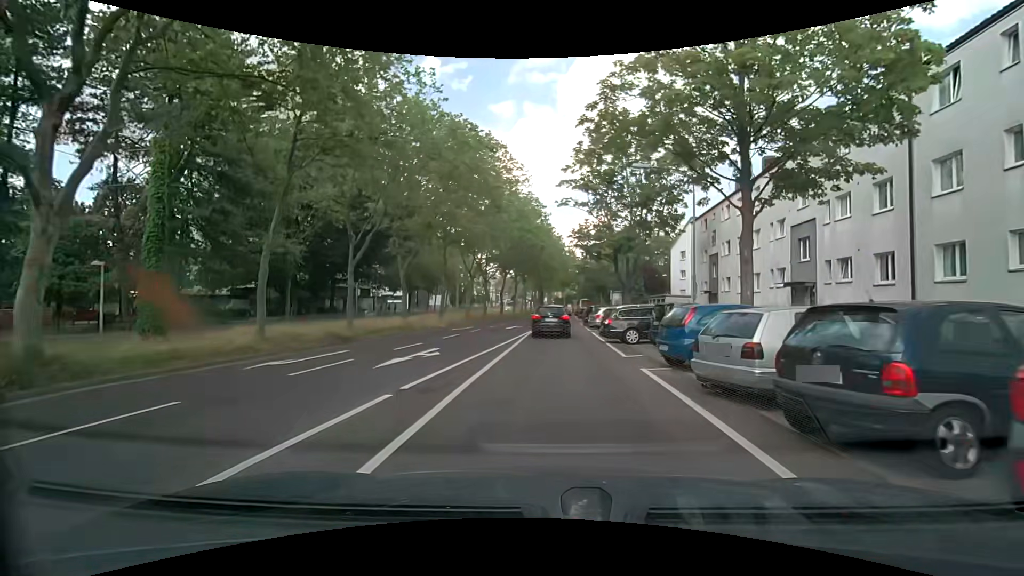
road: tertiary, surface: asphalt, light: Day
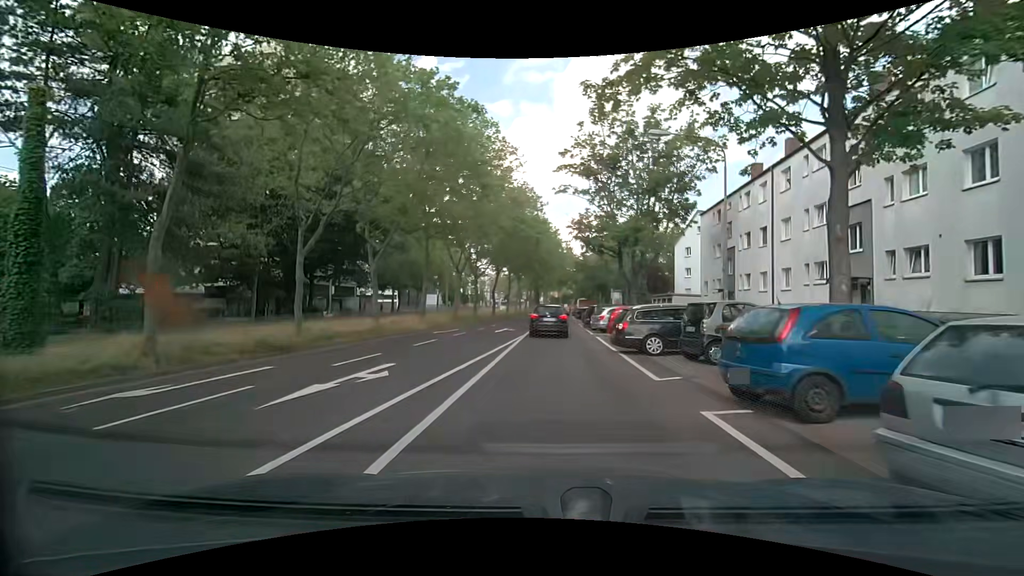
(0.0, +4.5) m; 0°
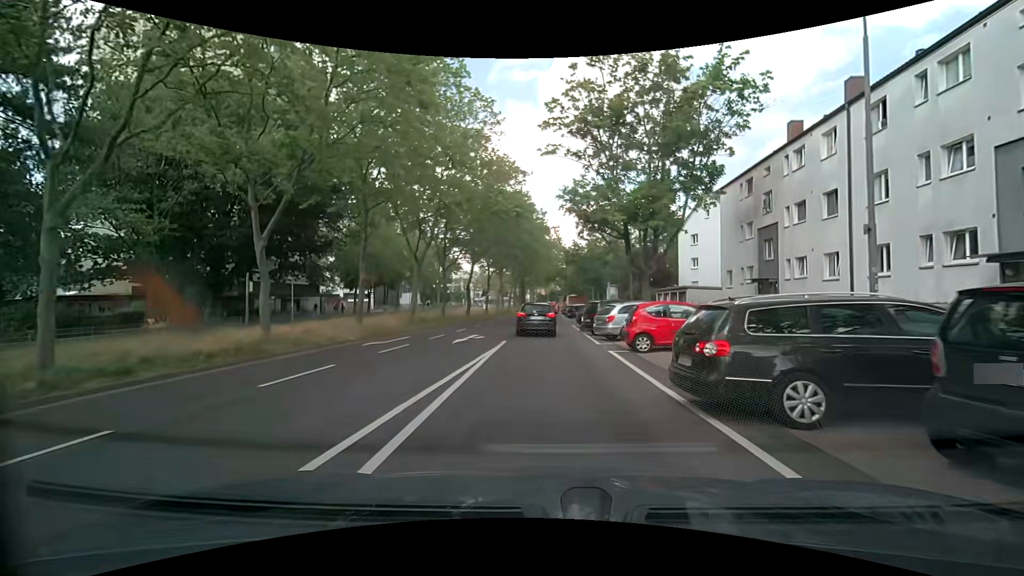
(+0.2, +8.9) m; +2°
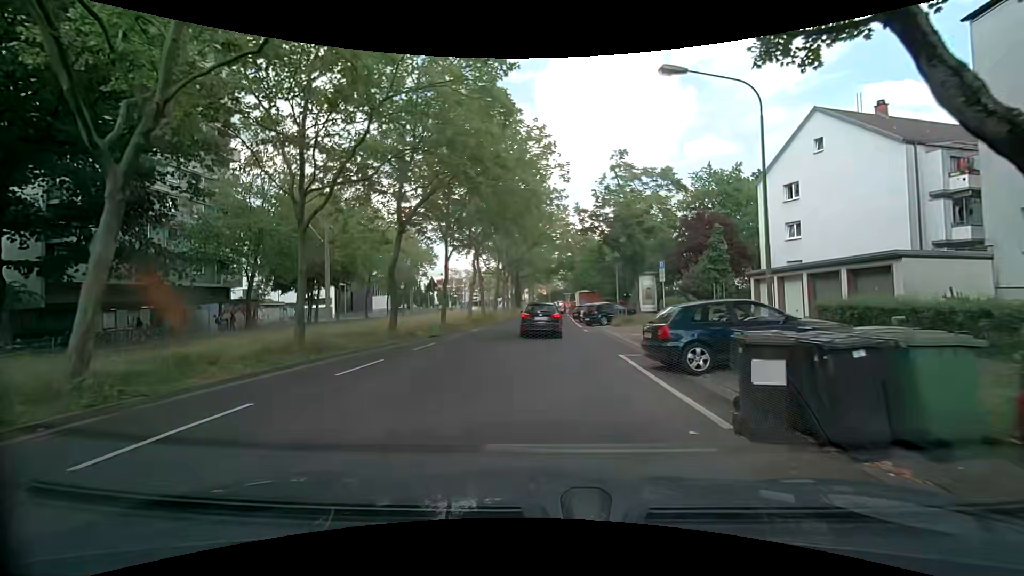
(-0.1, +22.0) m; 0°
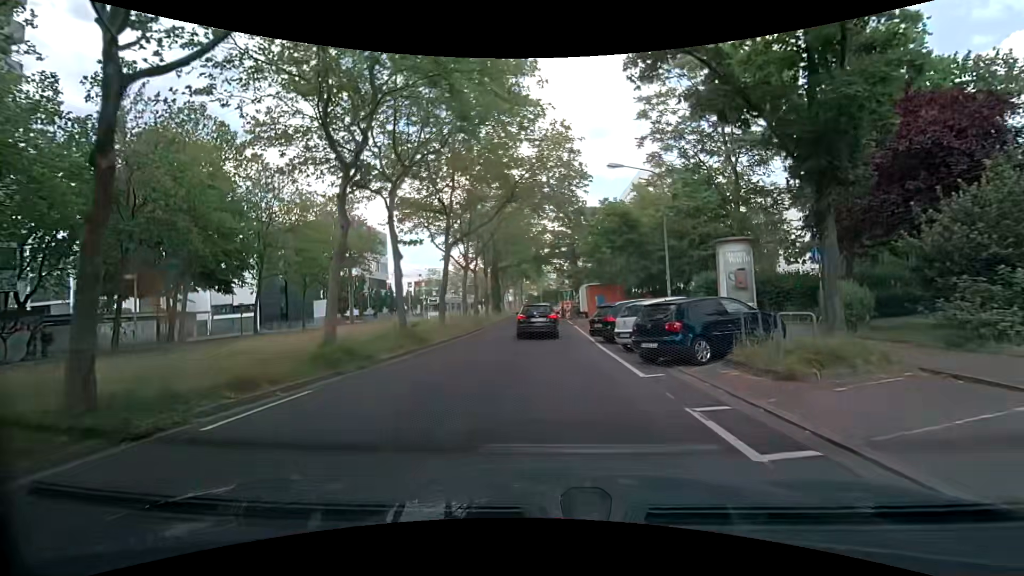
(+0.1, +22.0) m; 0°
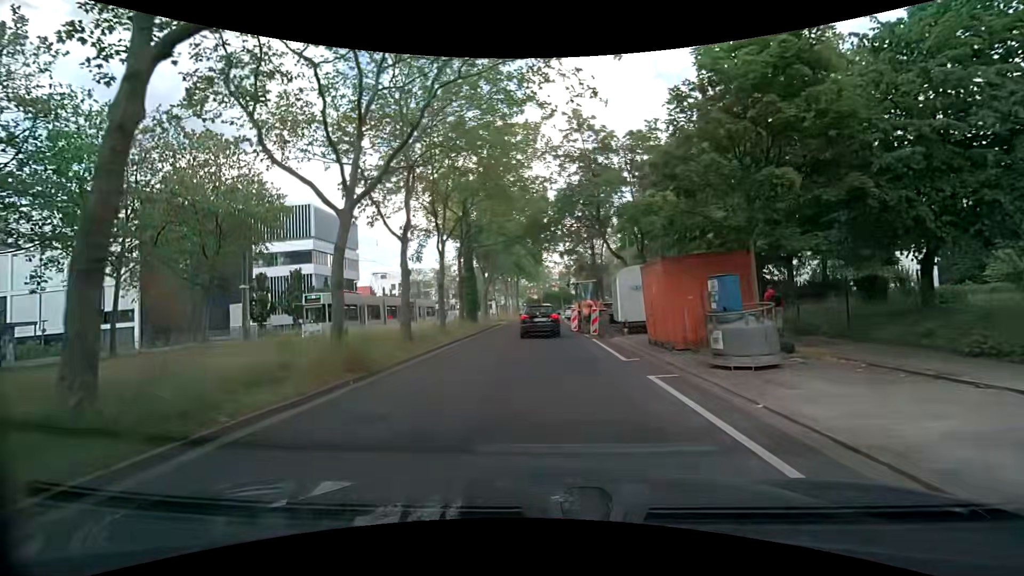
(0.0, +21.5) m; 0°
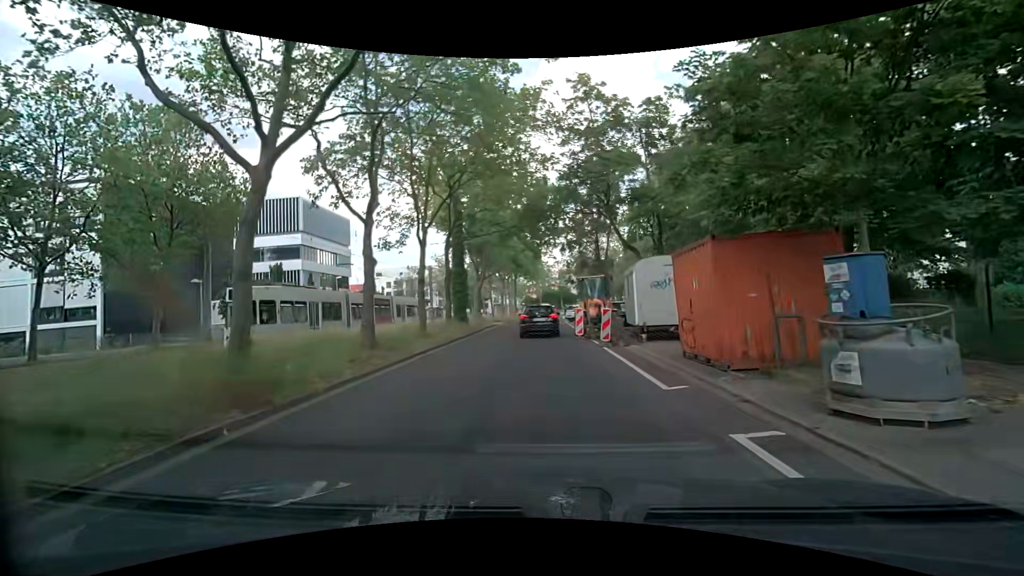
(0.0, +4.2) m; 0°
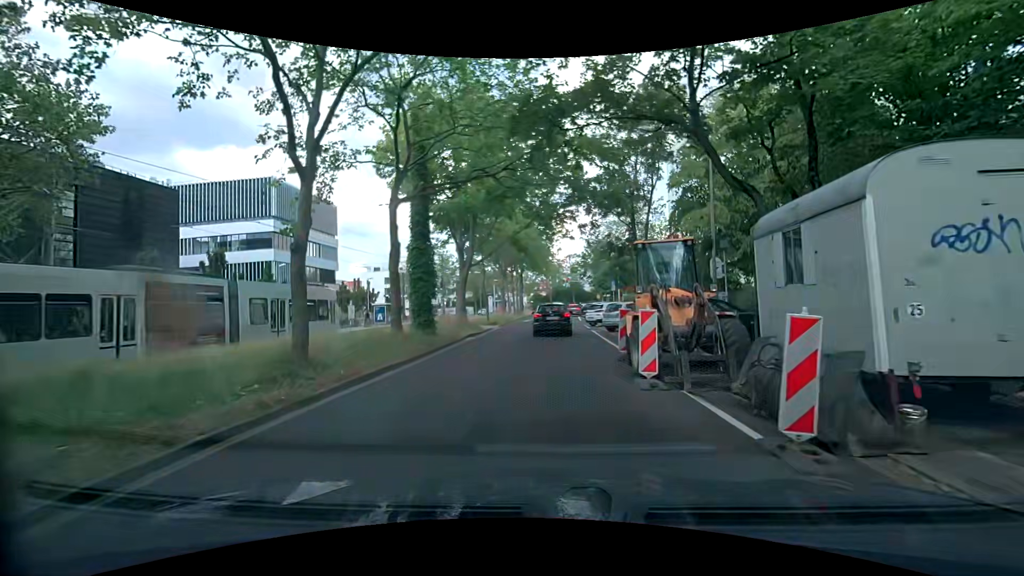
(0.0, +12.2) m; -1°
